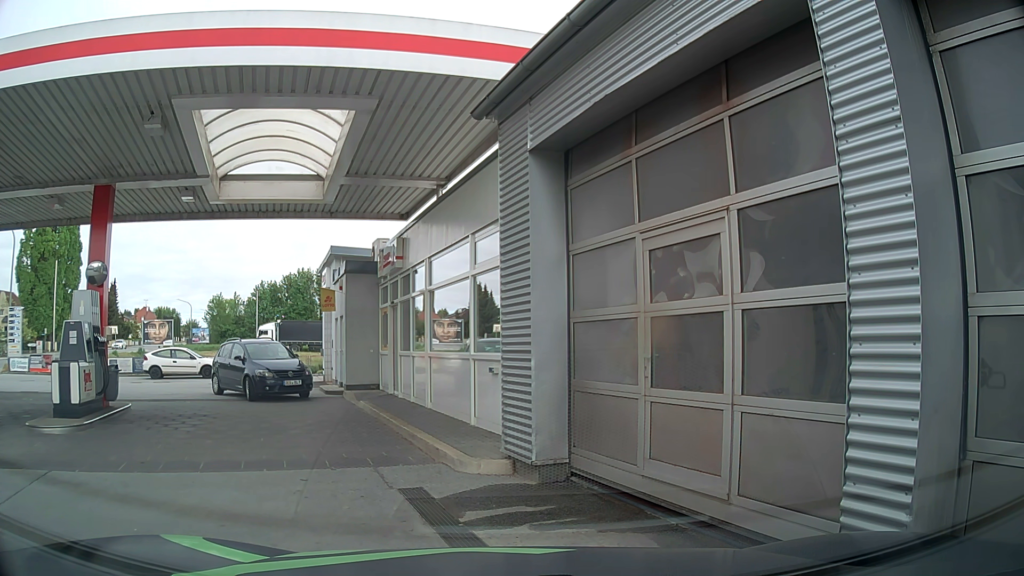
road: service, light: Day
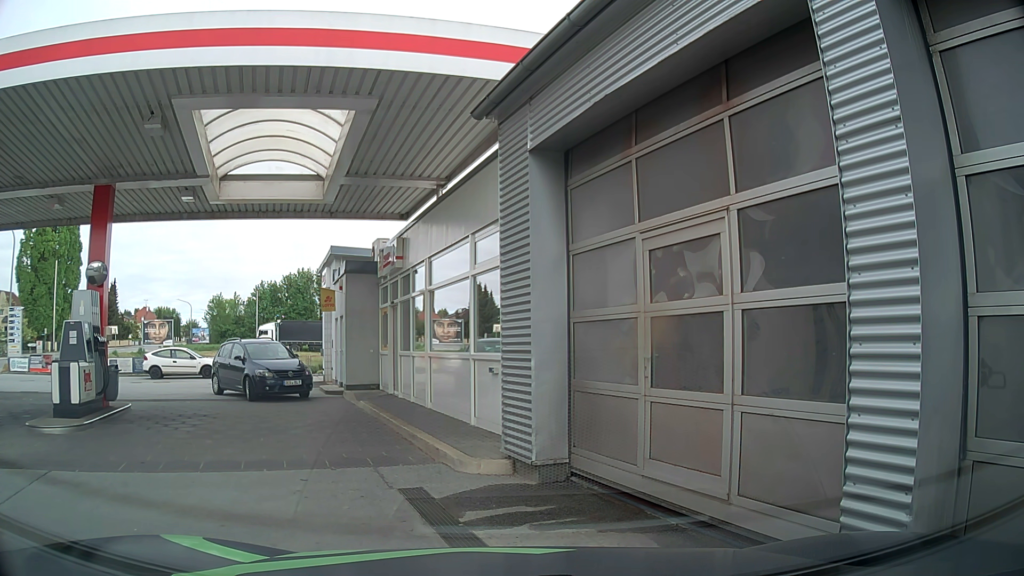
(0.0, 0.0) m; 0°
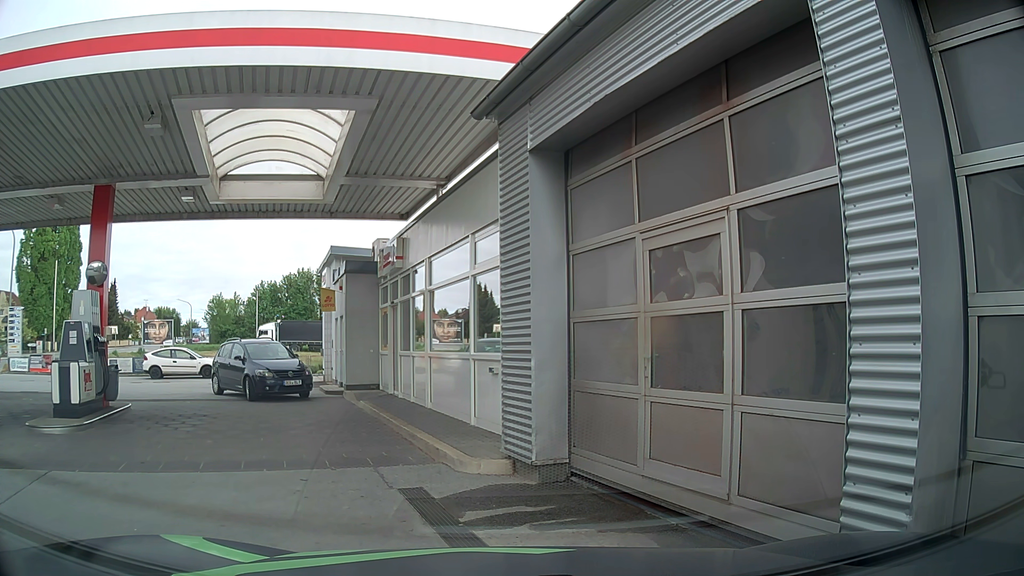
(0.0, 0.0) m; 0°
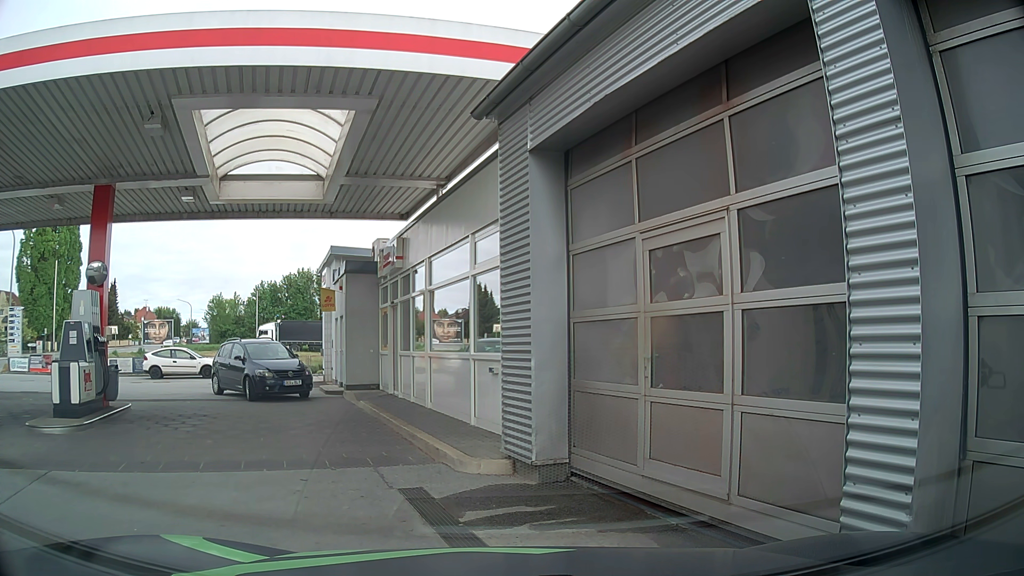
(0.0, 0.0) m; 0°
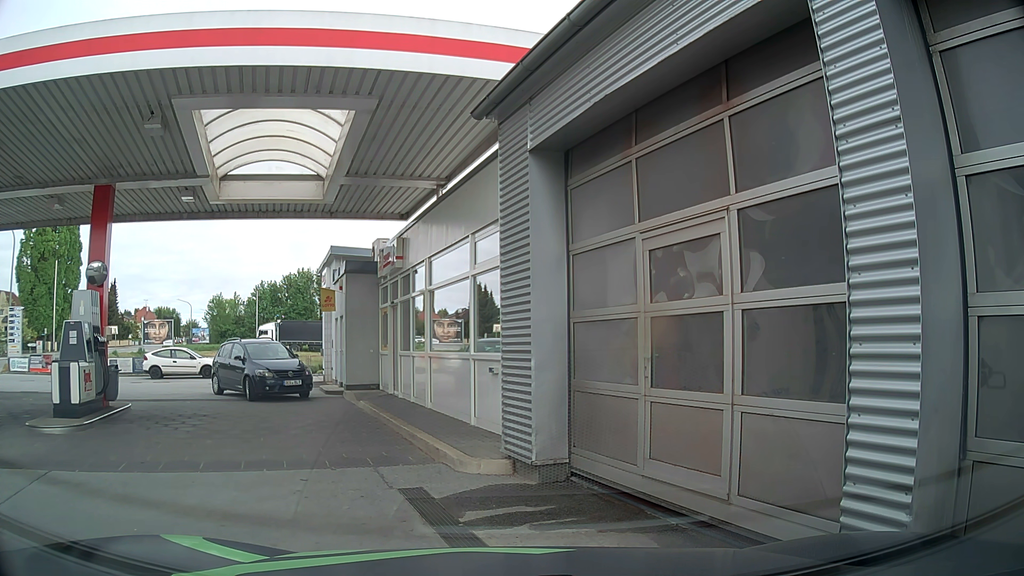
(0.0, 0.0) m; 0°
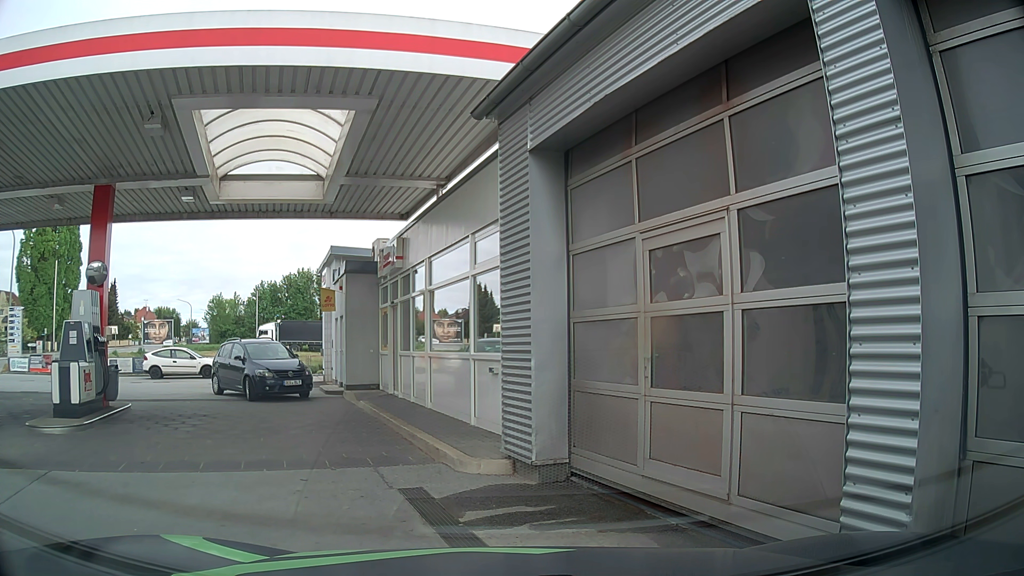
(0.0, 0.0) m; 0°
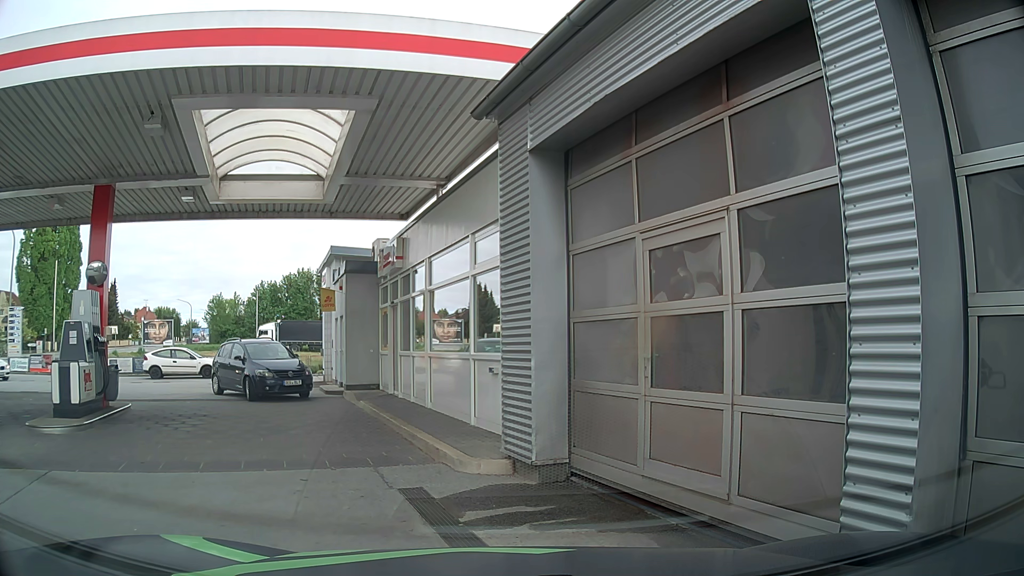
(0.0, 0.0) m; 0°
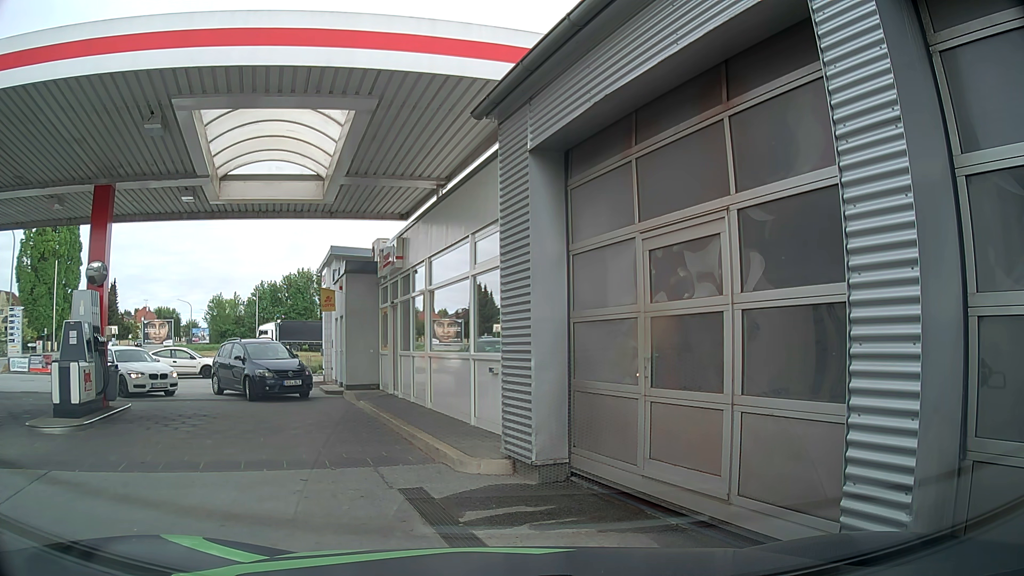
(0.0, 0.0) m; 0°
